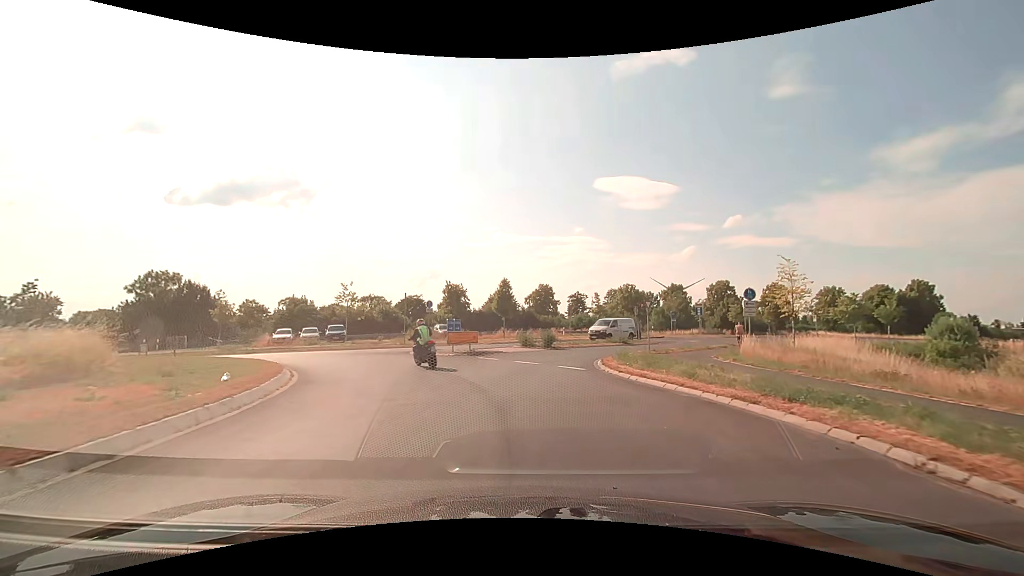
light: Day
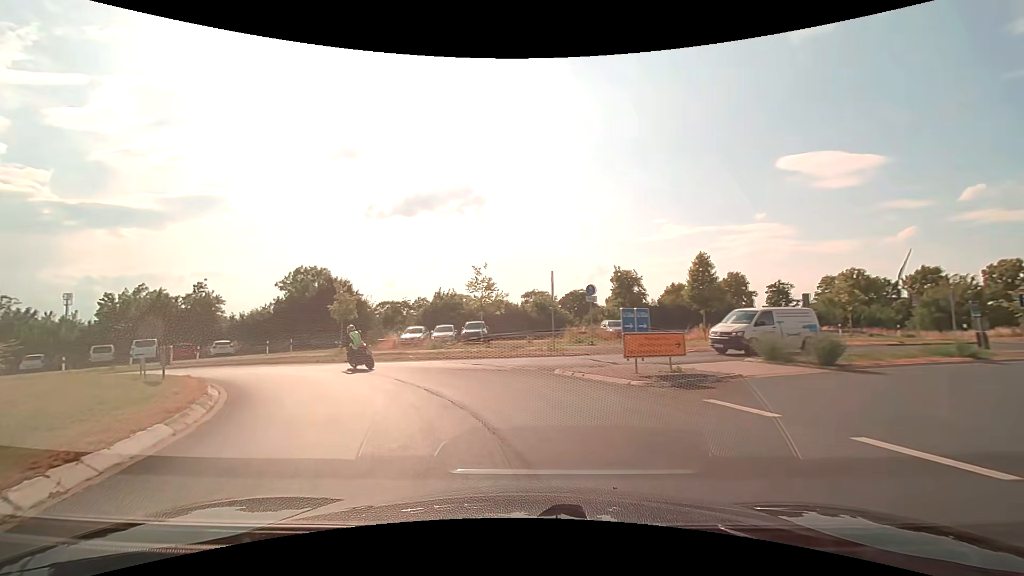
(-1.2, +13.3) m; -17°
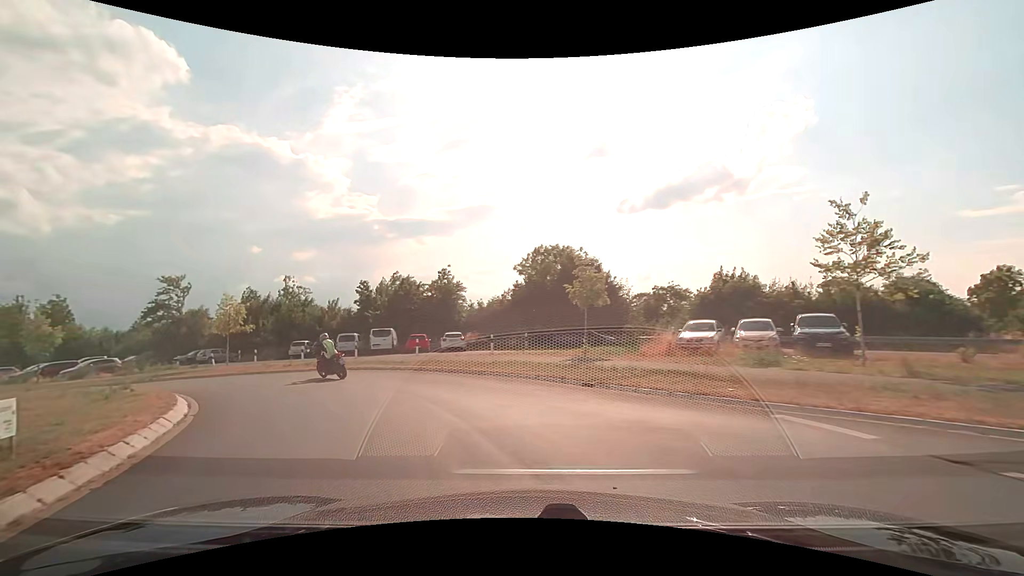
(-3.5, +13.6) m; -28°
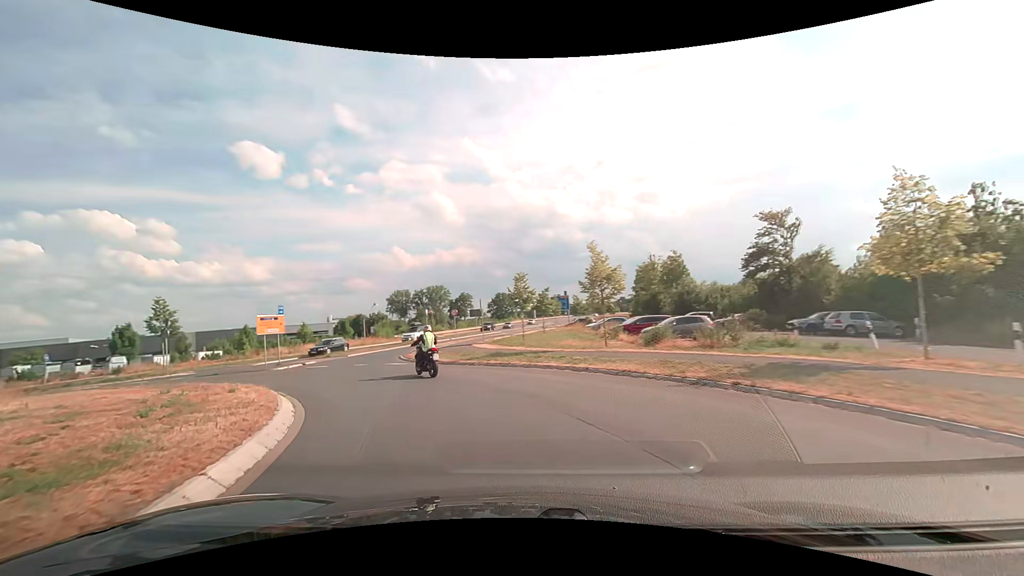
(-12.3, +20.5) m; -64°
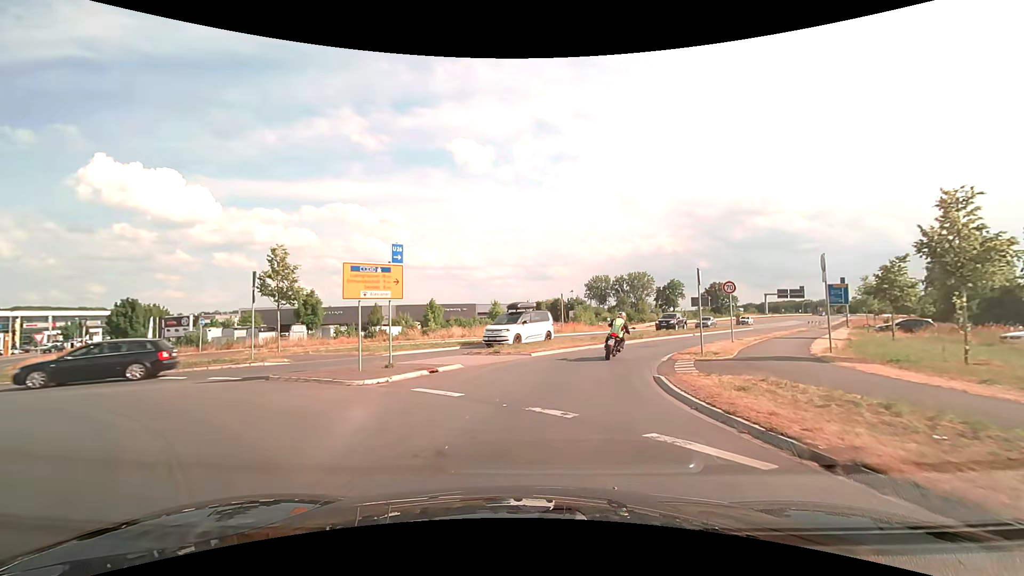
(-5.4, +19.4) m; -22°
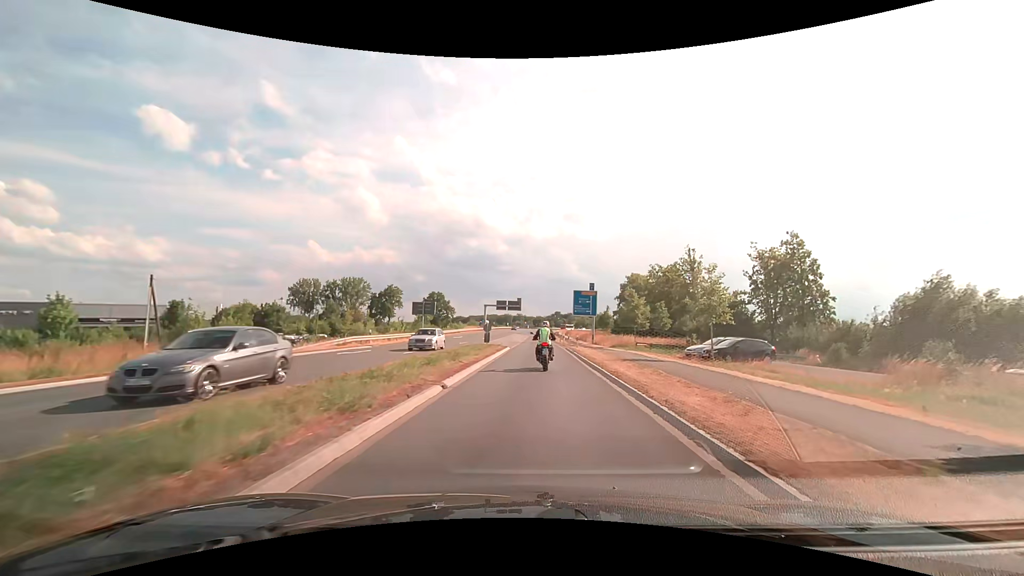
(+6.9, +27.8) m; +31°
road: secondary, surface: asphalt
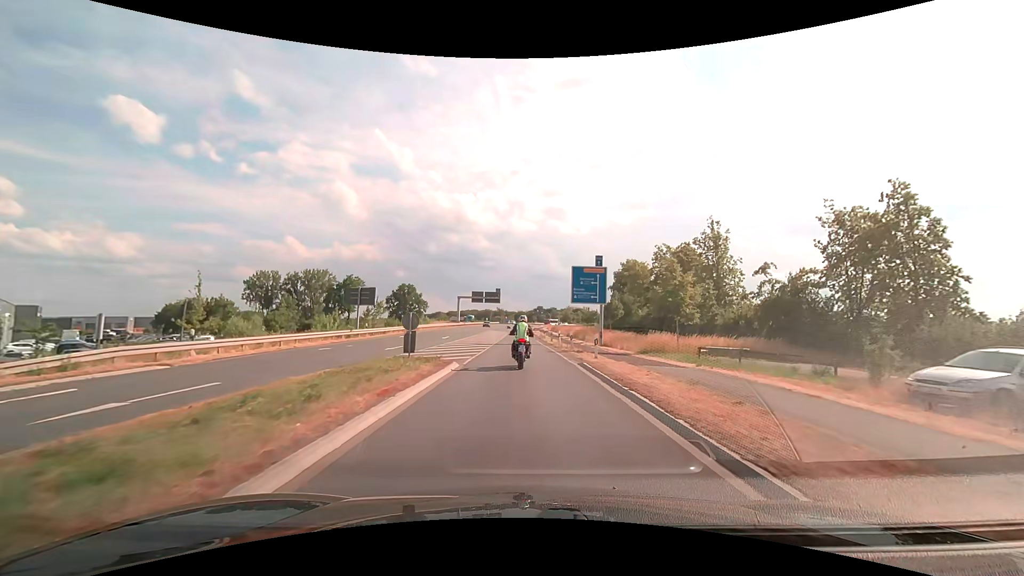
(+0.7, +20.1) m; +2°
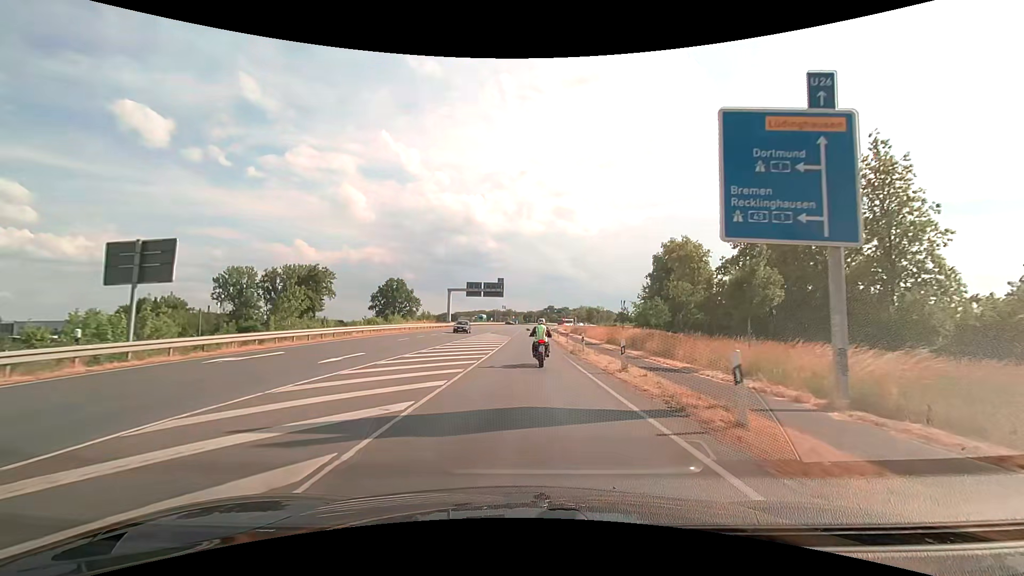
(-0.1, +30.6) m; -1°
(0, +10) (0, +20) (0, +30) (0, +40) (+1, +50) (+1, +60) (+1, +70) (+1, +80) (+1, +90) (+1, +100) m
